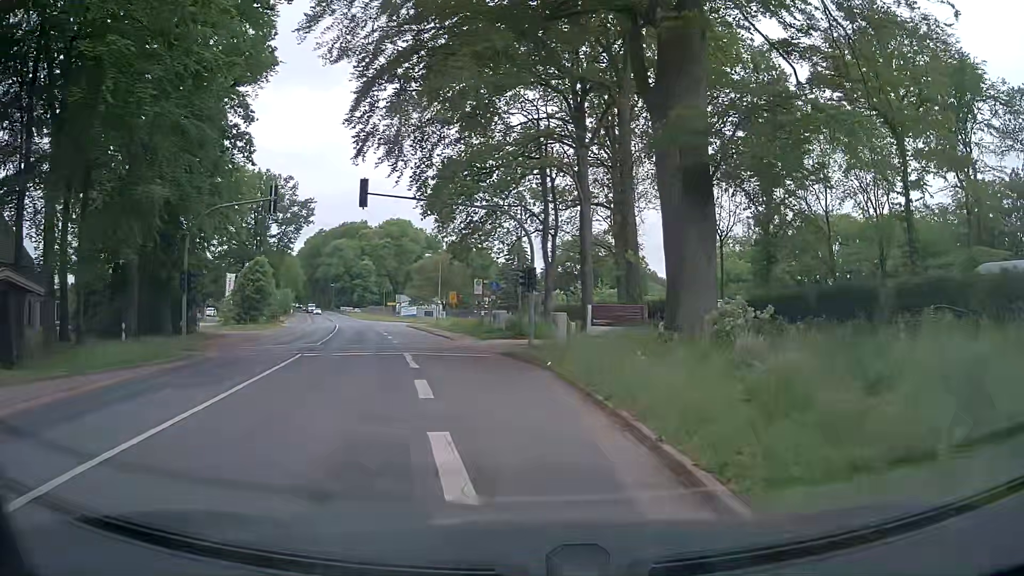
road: secondary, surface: asphalt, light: Day
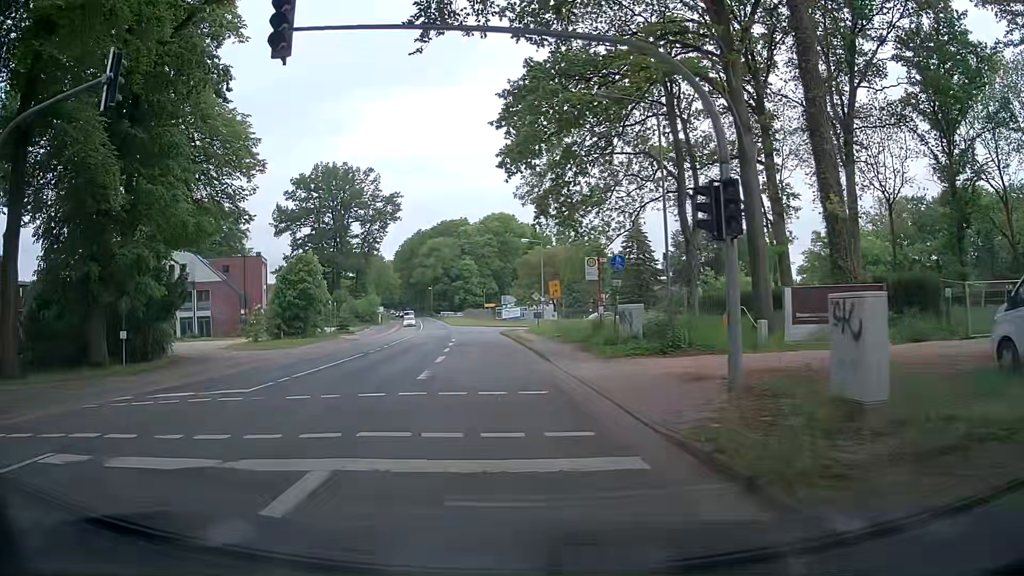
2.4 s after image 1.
(-0.9, +17.0) m; -10°
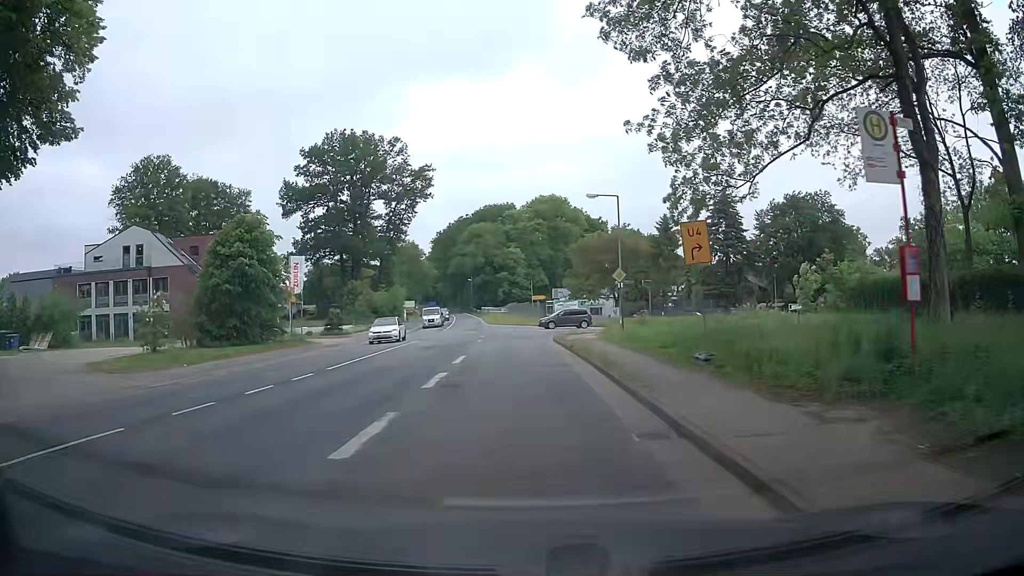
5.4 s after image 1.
(-0.7, +21.3) m; -3°
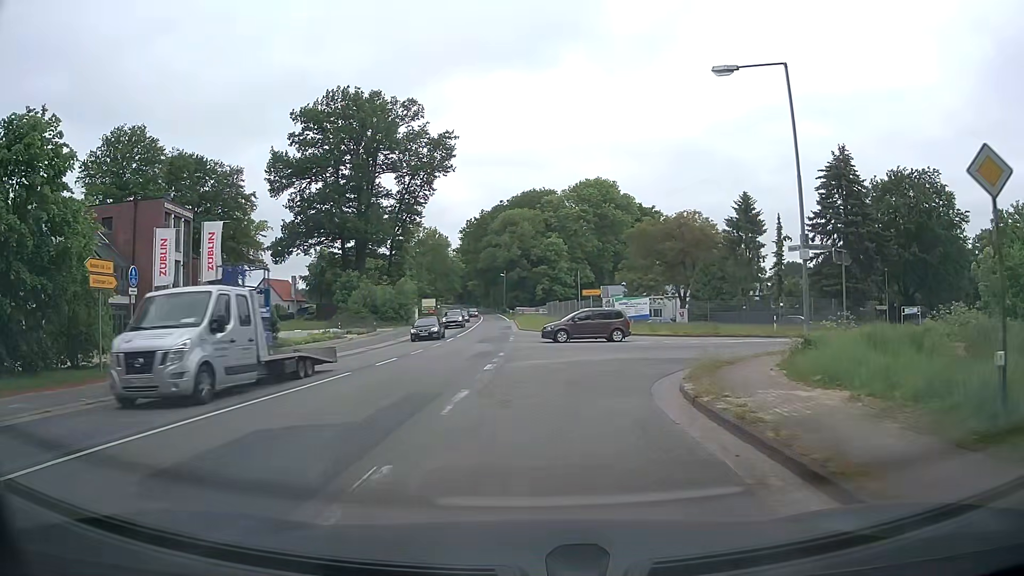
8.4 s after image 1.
(-0.9, +21.3) m; -4°
(0, +10) (+3, +20) (+9, +27) (+17, +33) (+25, +39) (+33, +46) (+40, +53) (+47, +60) (+54, +67) (+61, +74) m
